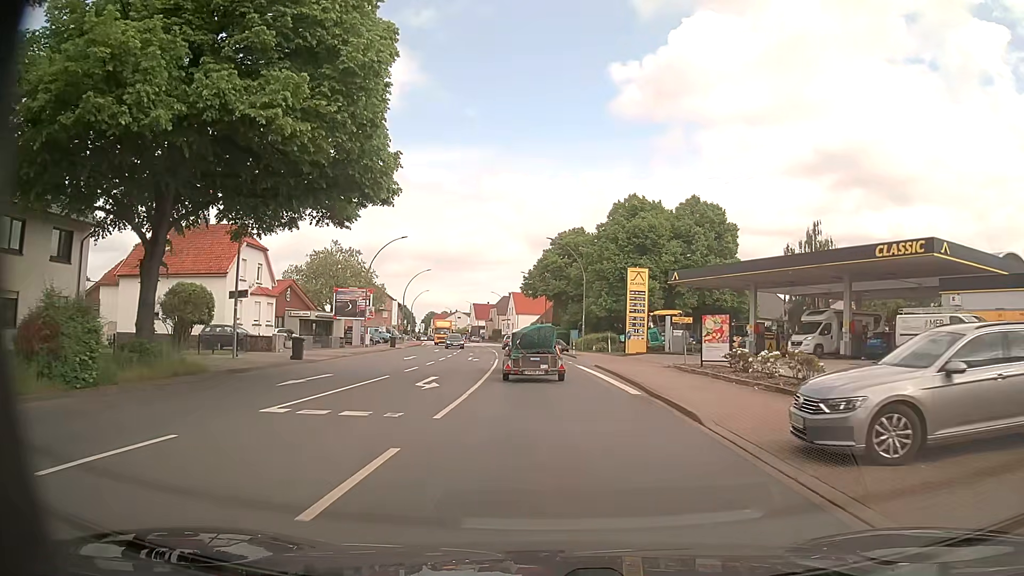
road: primary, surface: asphalt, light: Day
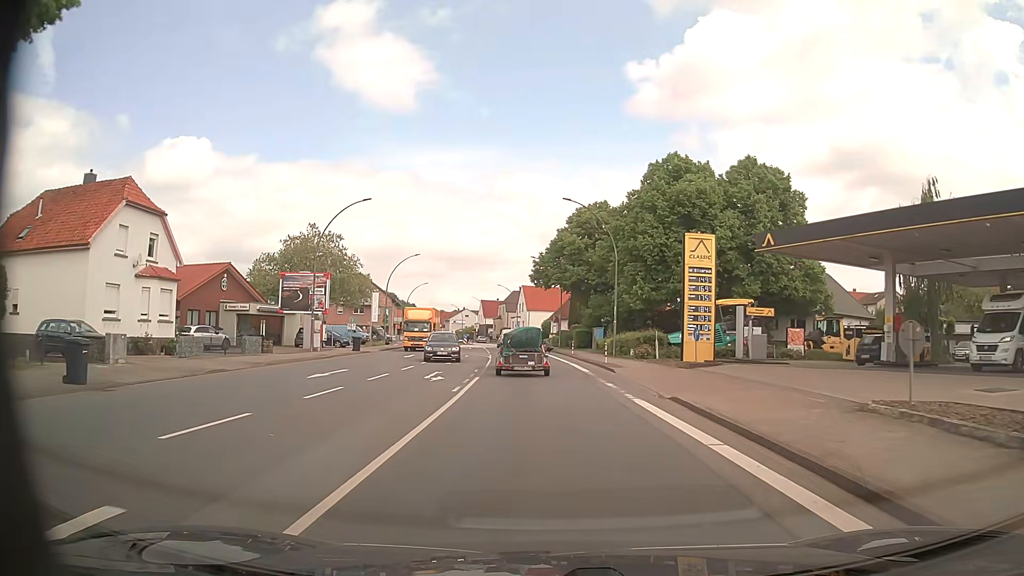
(0.0, +17.3) m; -1°
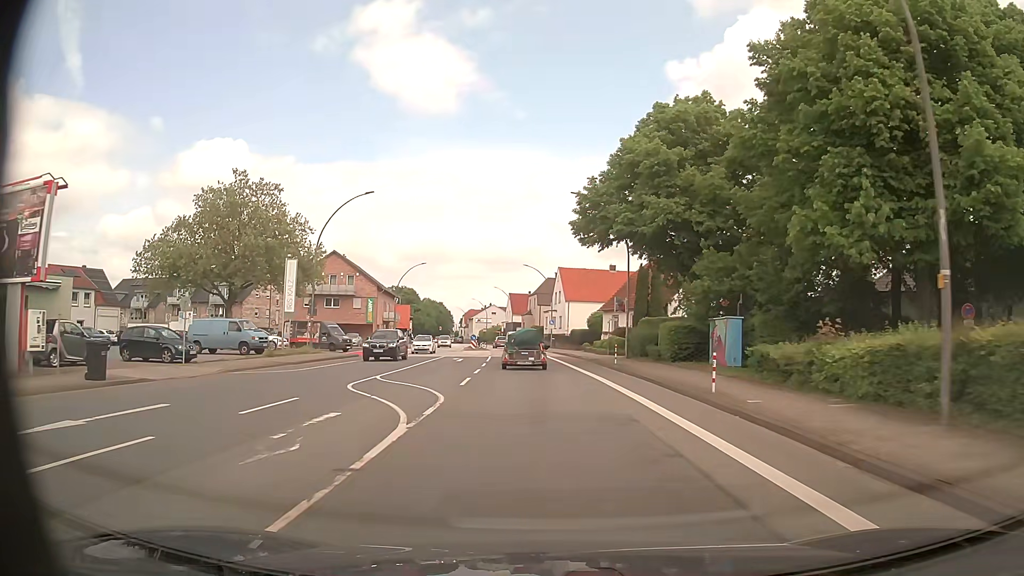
(-0.9, +33.8) m; -3°
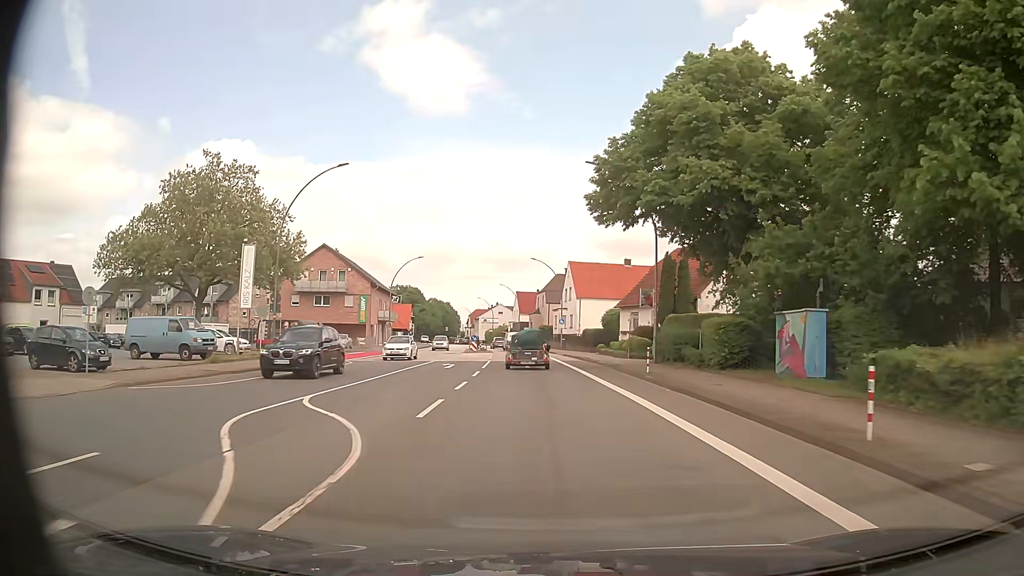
(0.0, +7.4) m; -1°
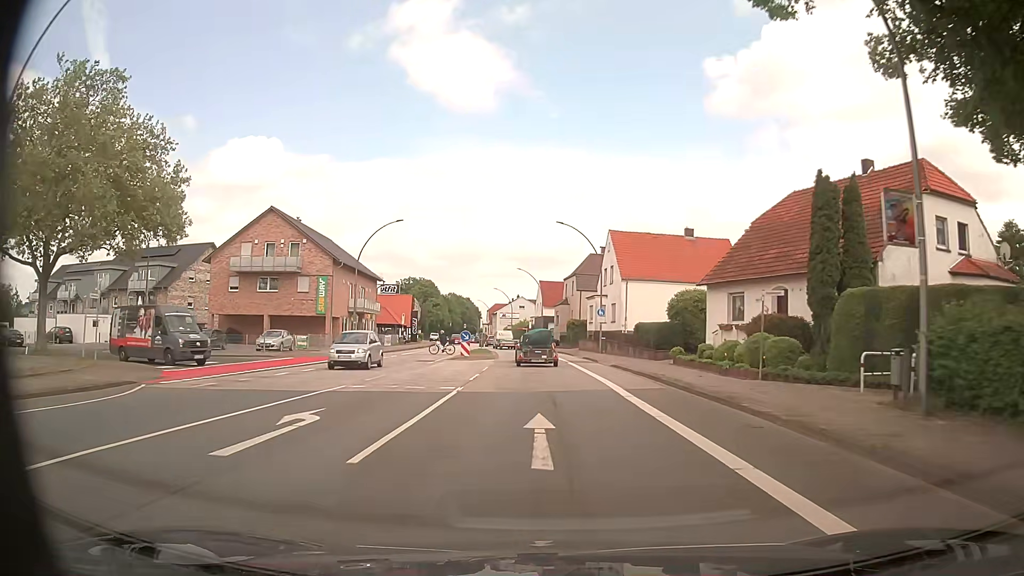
(-0.4, +22.7) m; -2°
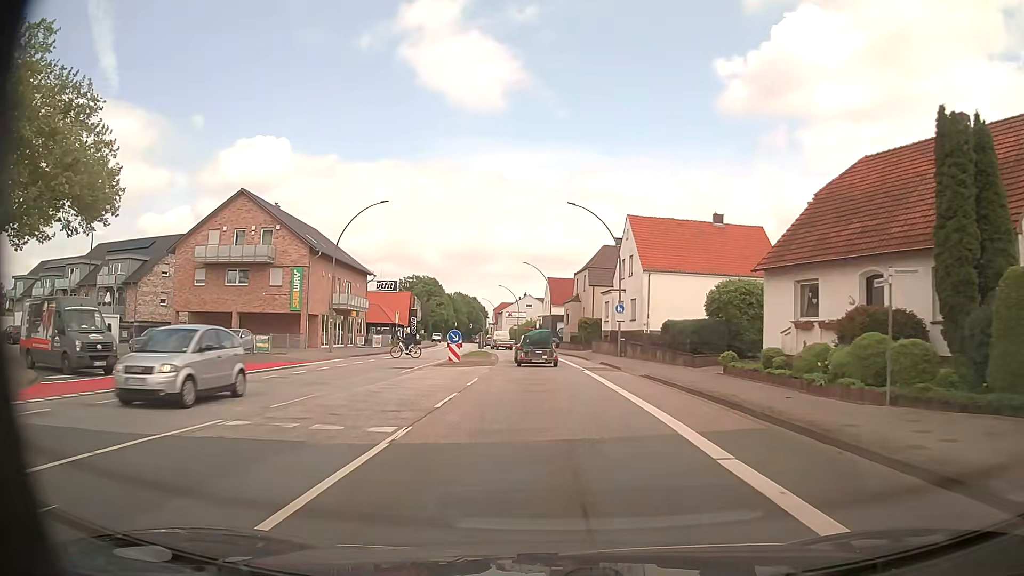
(0.0, +7.7) m; -1°
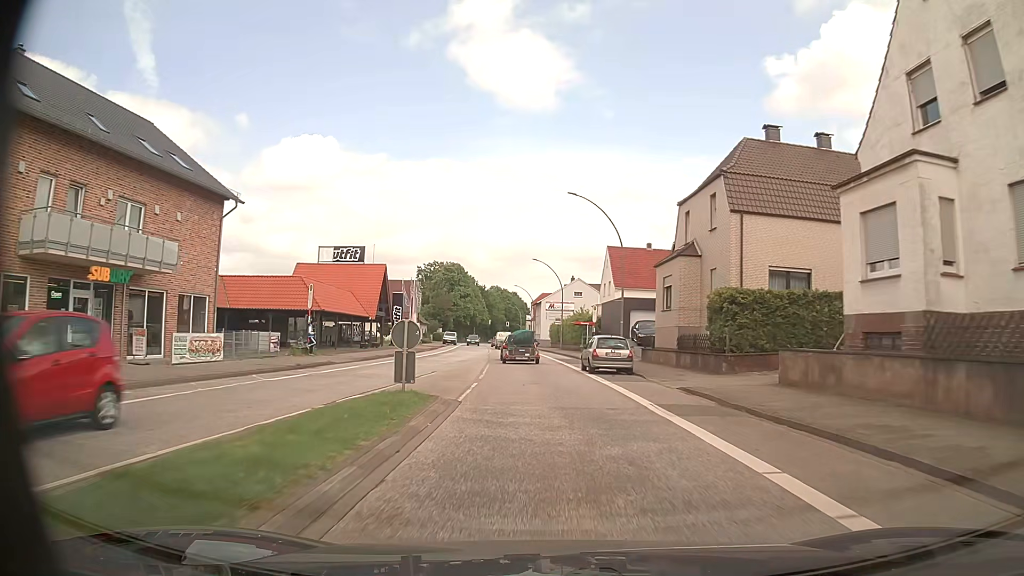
(-1.1, +39.0) m; -4°
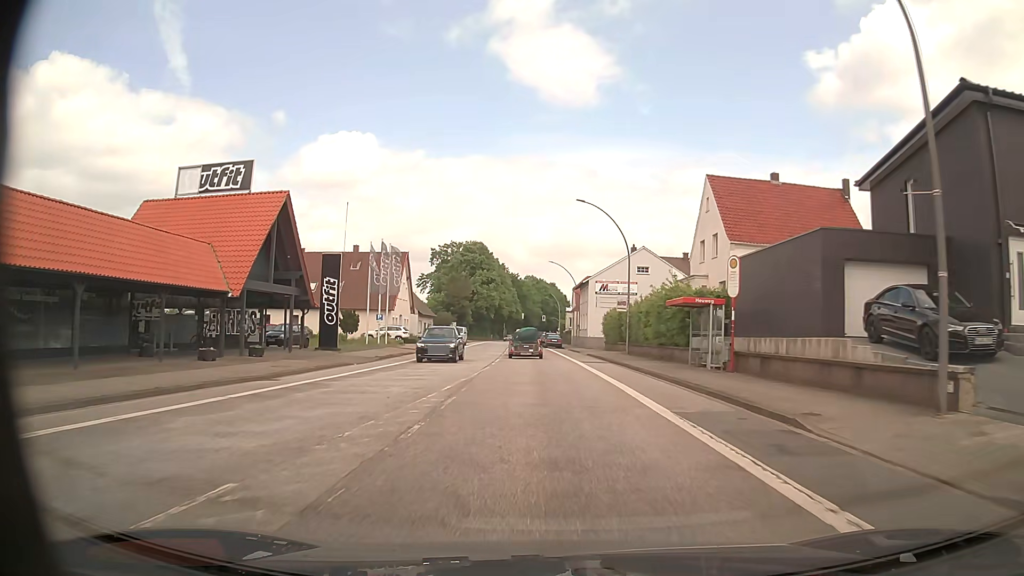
(-0.9, +31.6) m; -3°
